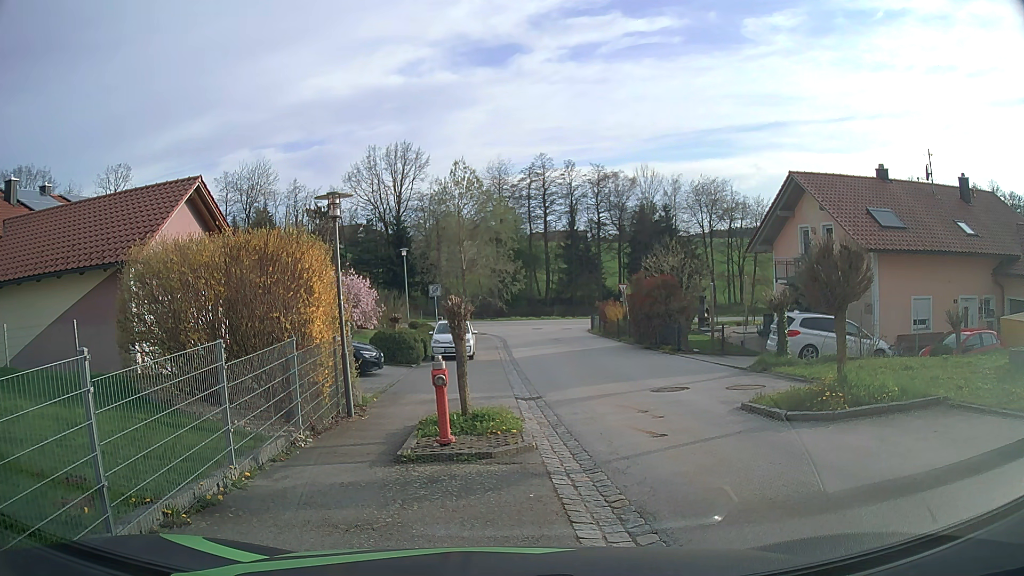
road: secondary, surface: asphalt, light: Day
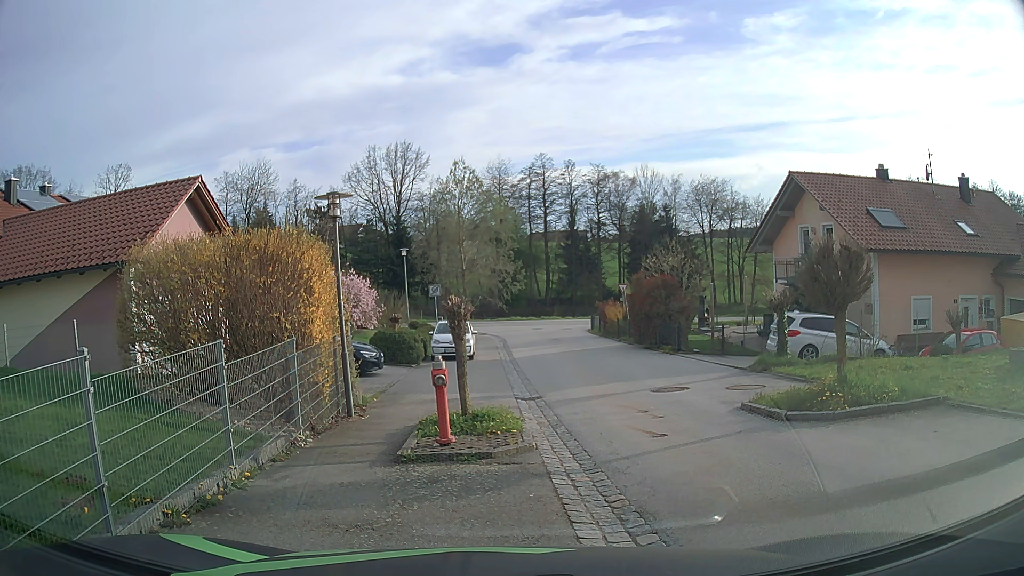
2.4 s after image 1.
(0.0, 0.0) m; 0°
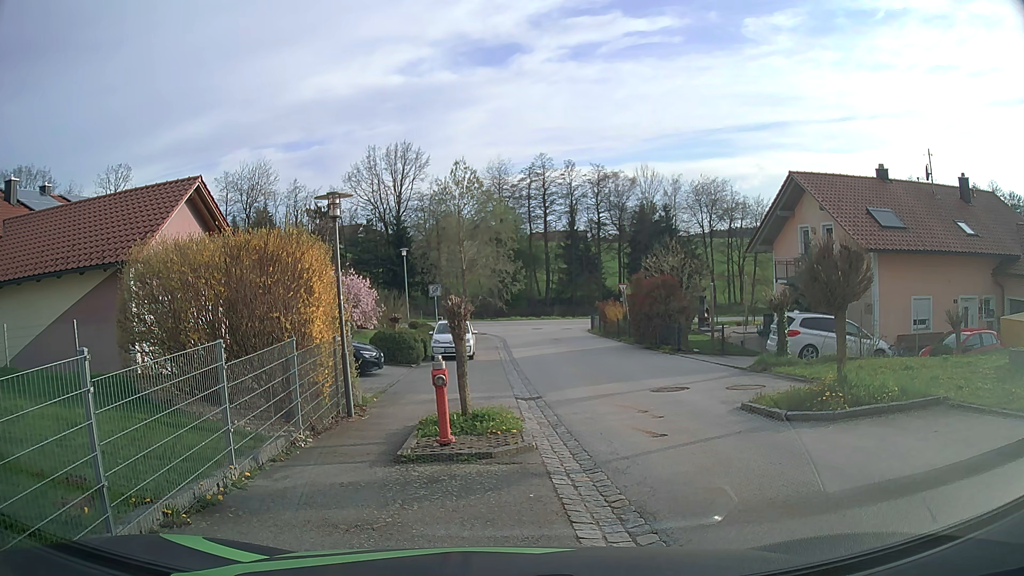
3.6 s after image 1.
(0.0, 0.0) m; 0°
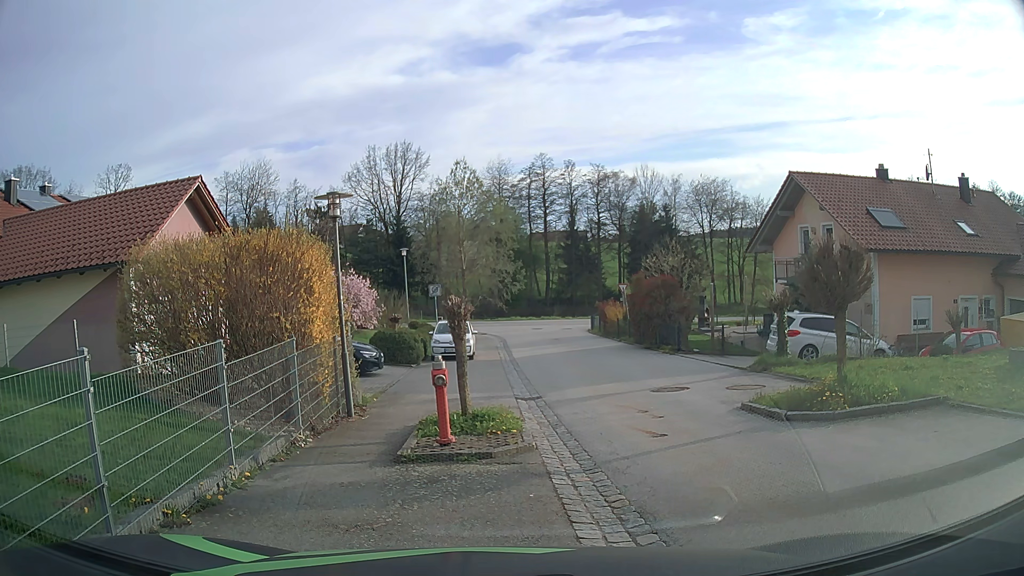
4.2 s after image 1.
(0.0, 0.0) m; 0°
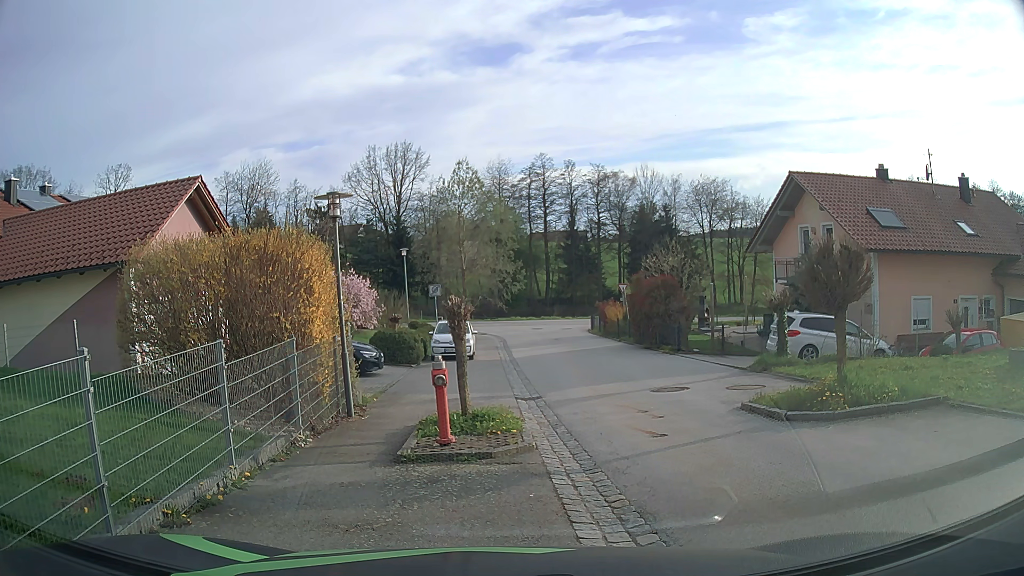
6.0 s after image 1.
(0.0, 0.0) m; 0°
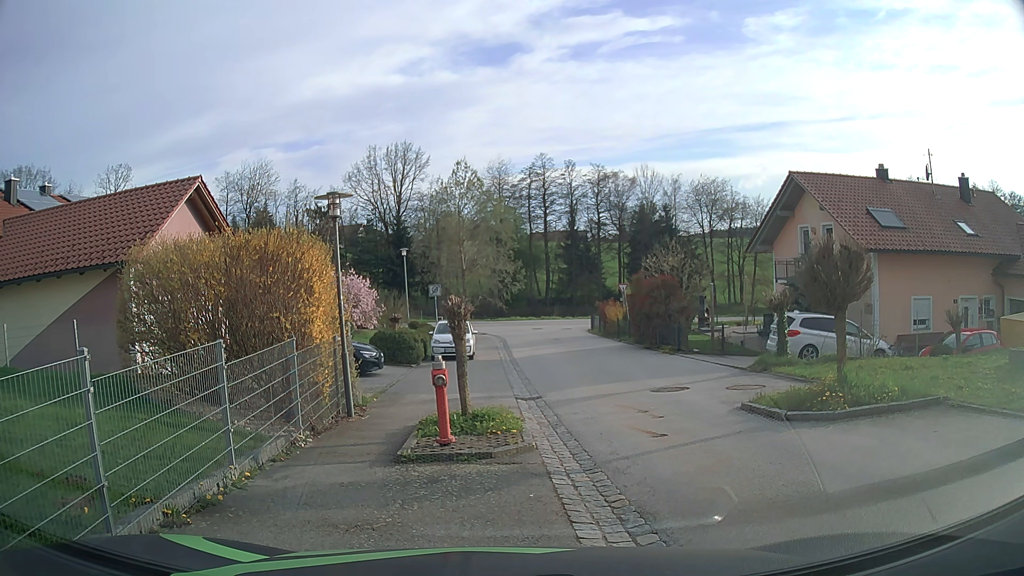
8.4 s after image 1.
(0.0, 0.0) m; 0°
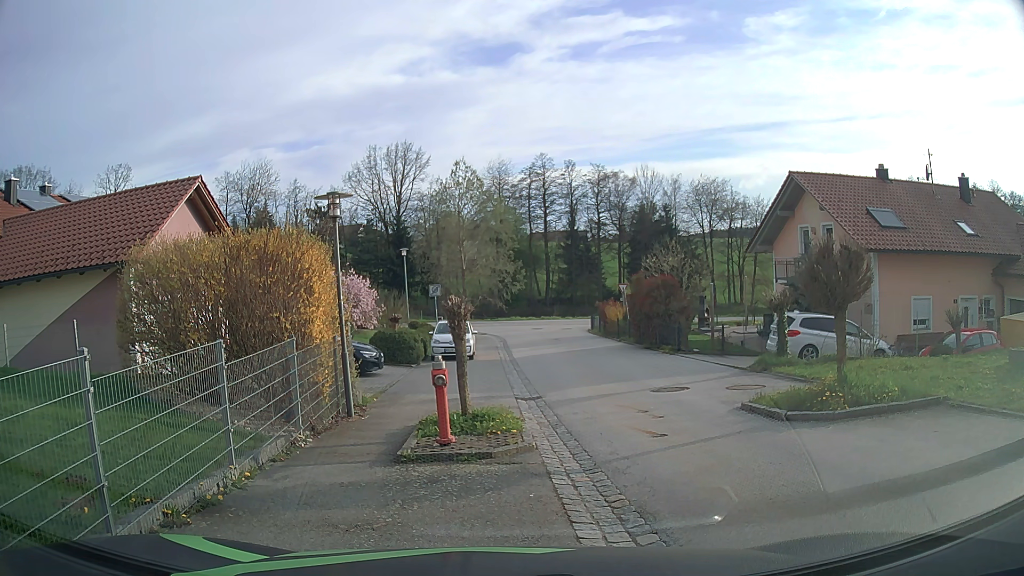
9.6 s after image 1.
(0.0, 0.0) m; 0°
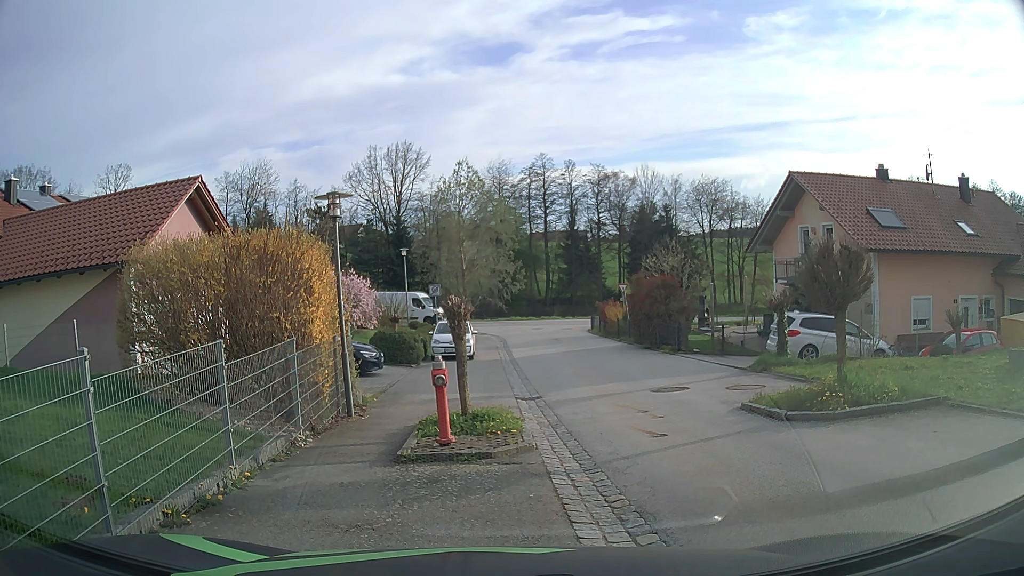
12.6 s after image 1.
(0.0, 0.0) m; 0°
